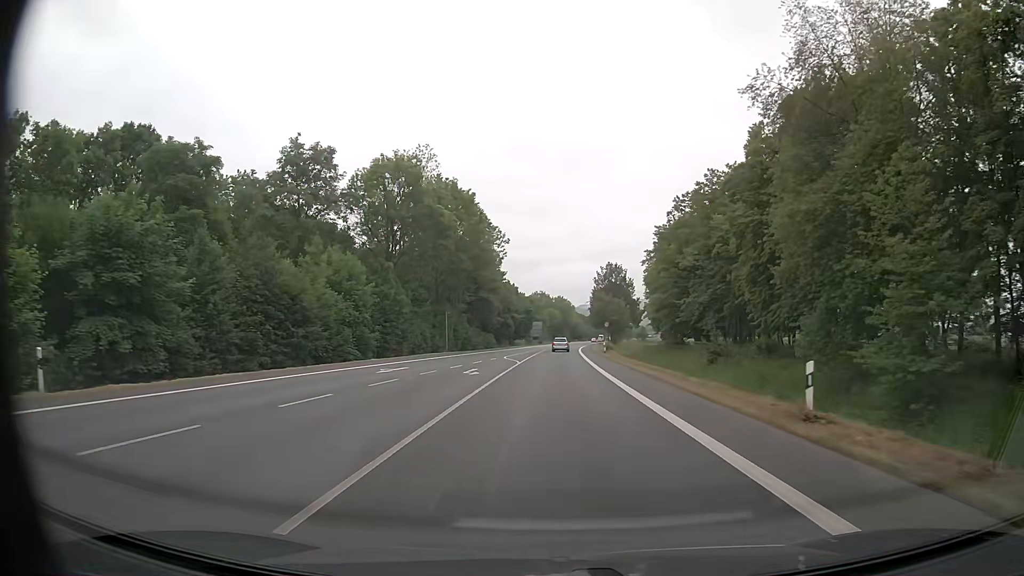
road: primary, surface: asphalt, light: Day
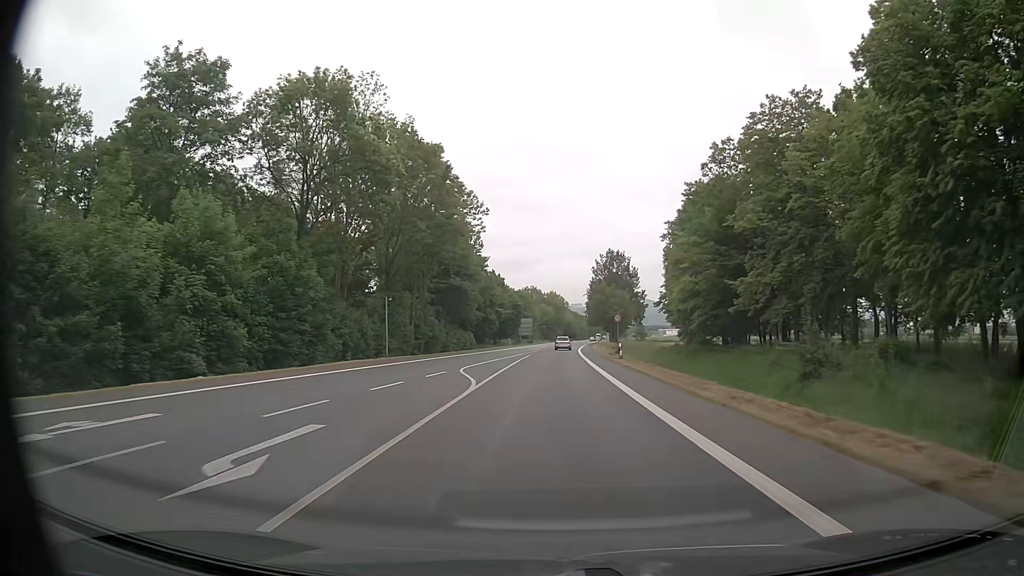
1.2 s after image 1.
(+0.1, +19.9) m; +1°
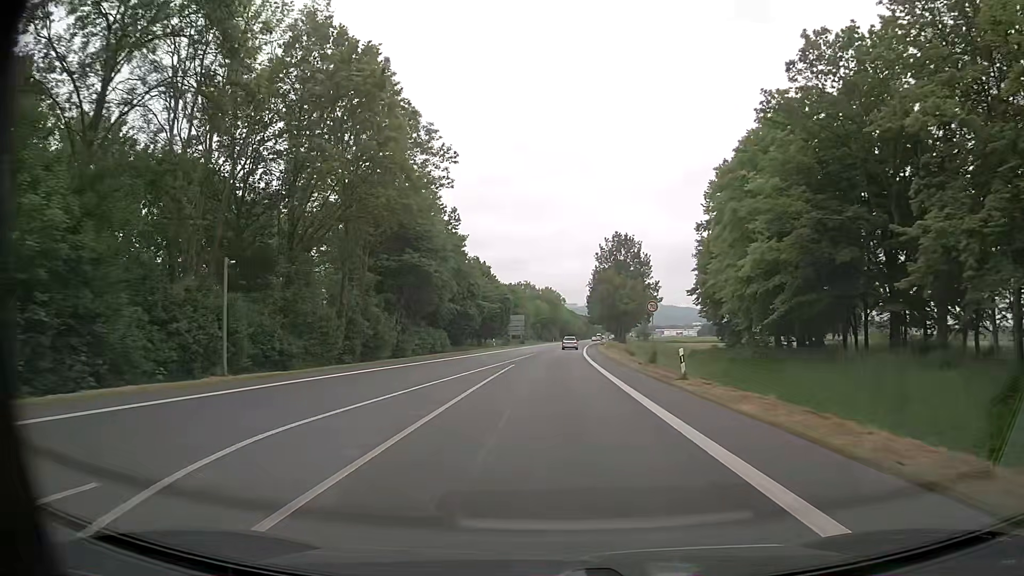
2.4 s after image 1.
(+0.1, +20.7) m; +1°
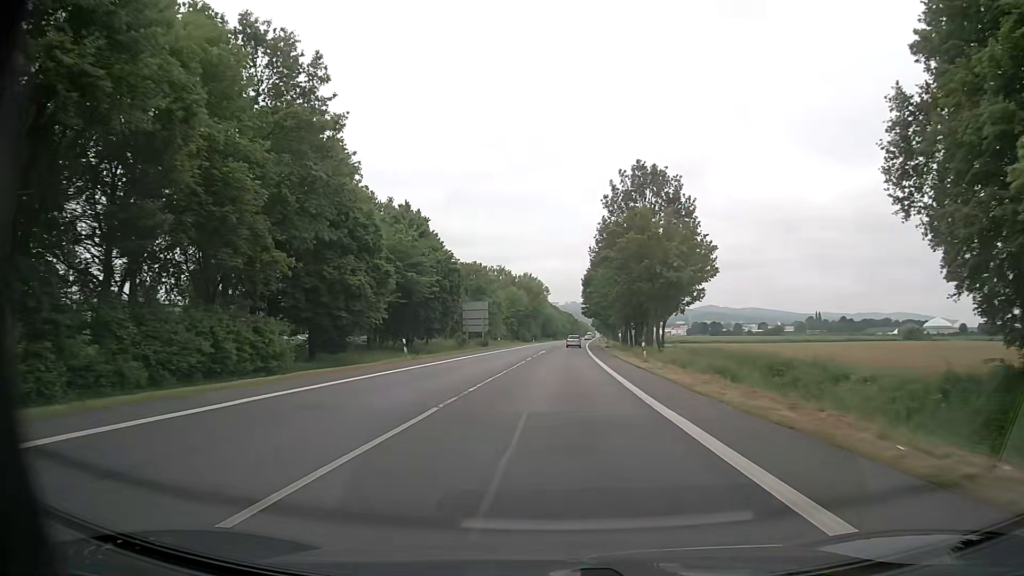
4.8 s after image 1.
(+0.4, +42.7) m; +1°
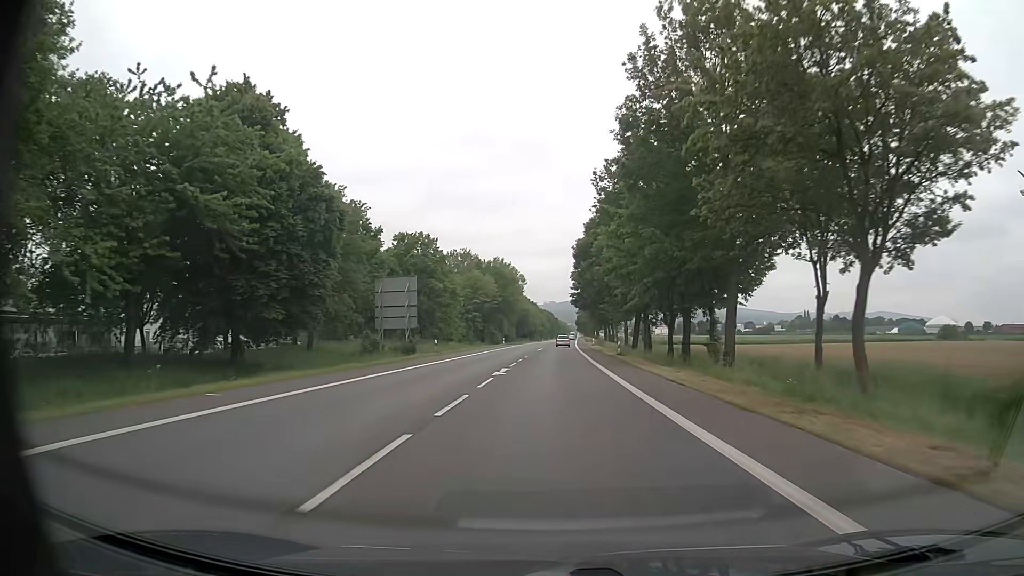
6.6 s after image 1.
(+0.5, +32.8) m; +2°
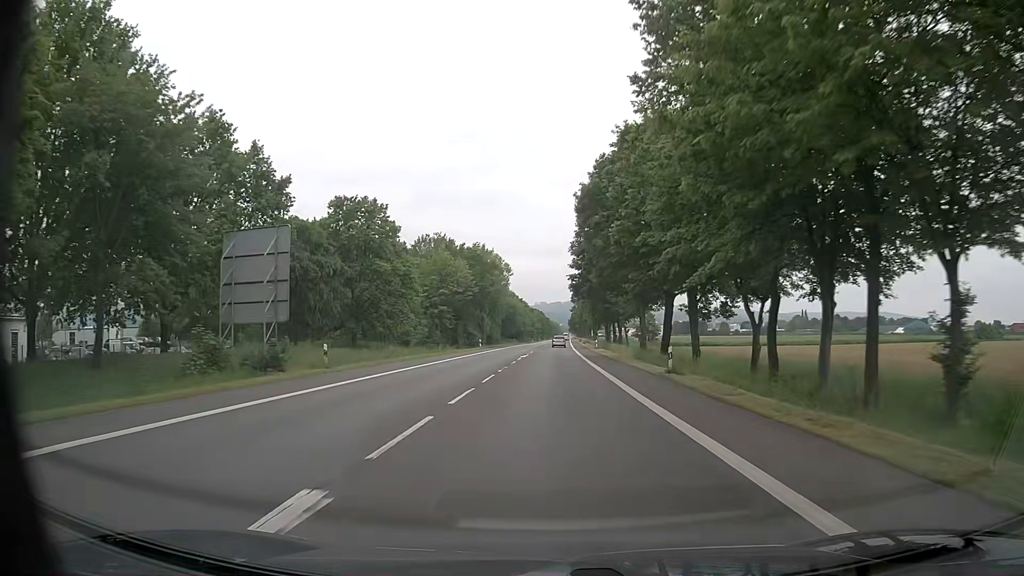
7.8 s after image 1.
(+0.2, +22.1) m; +1°
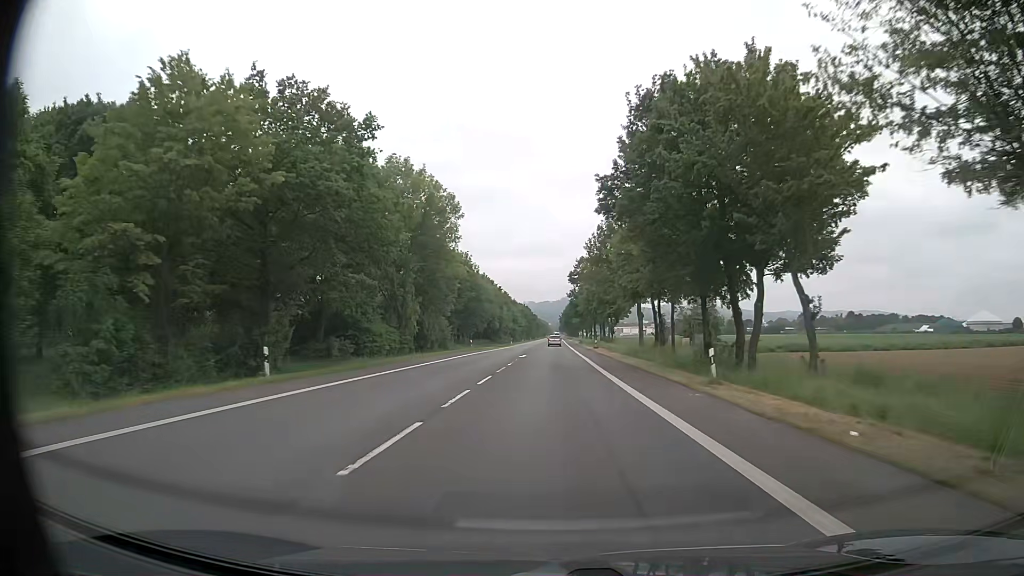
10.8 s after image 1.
(+0.4, +55.8) m; +1°
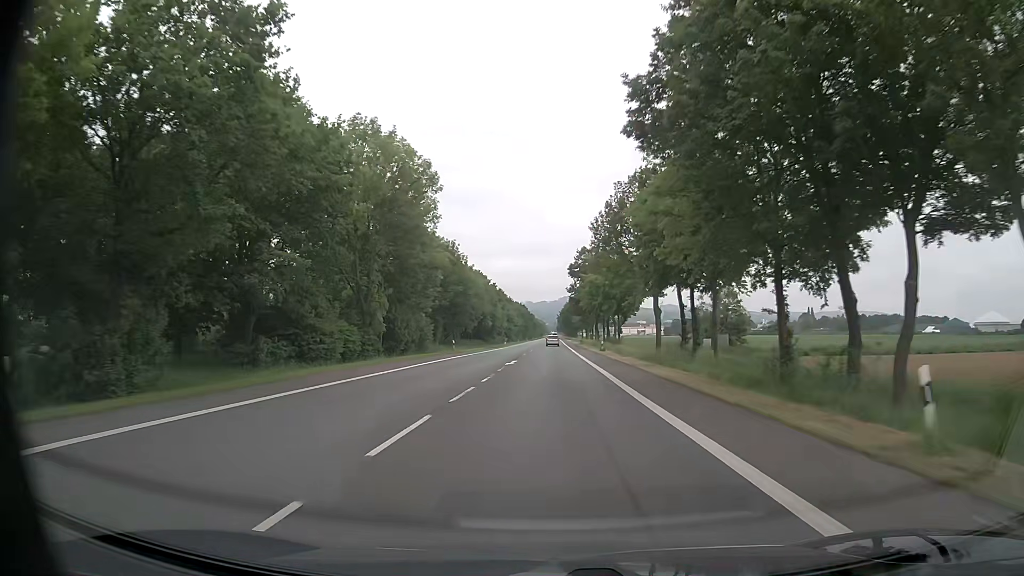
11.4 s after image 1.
(0.0, +11.2) m; 0°
(0, +10) (0, +20) (0, +30) (0, +40) (0, +50) (0, +60) (0, +70) (0, +80) (+1, +90) (+1, +100) m
